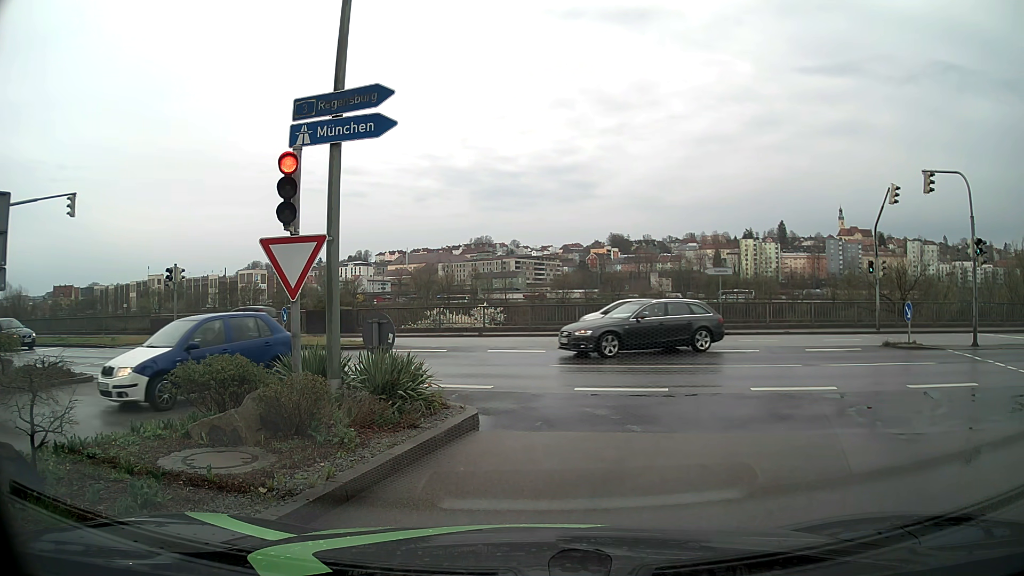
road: tertiary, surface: asphalt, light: Day
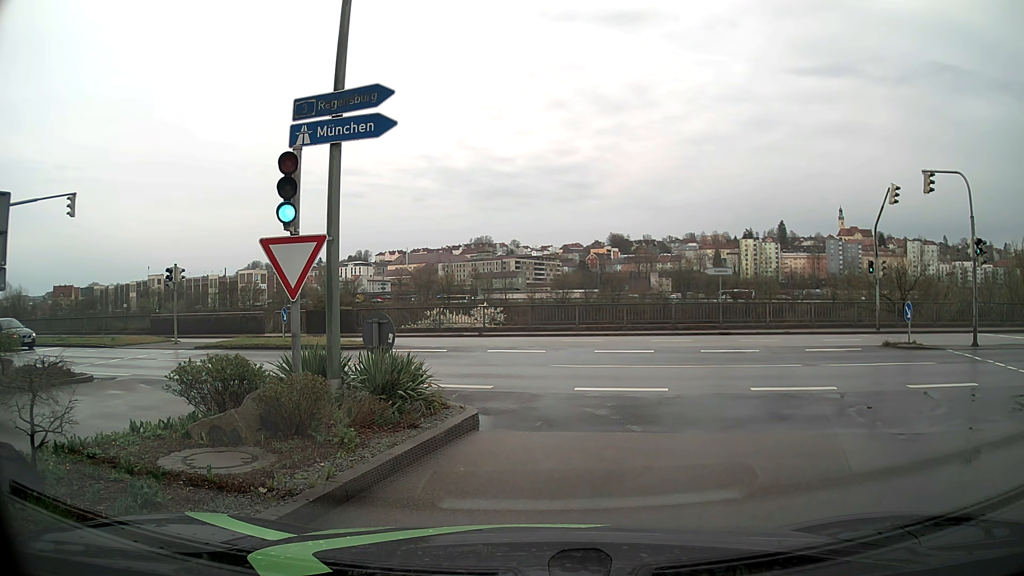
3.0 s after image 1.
(0.0, 0.0) m; 0°
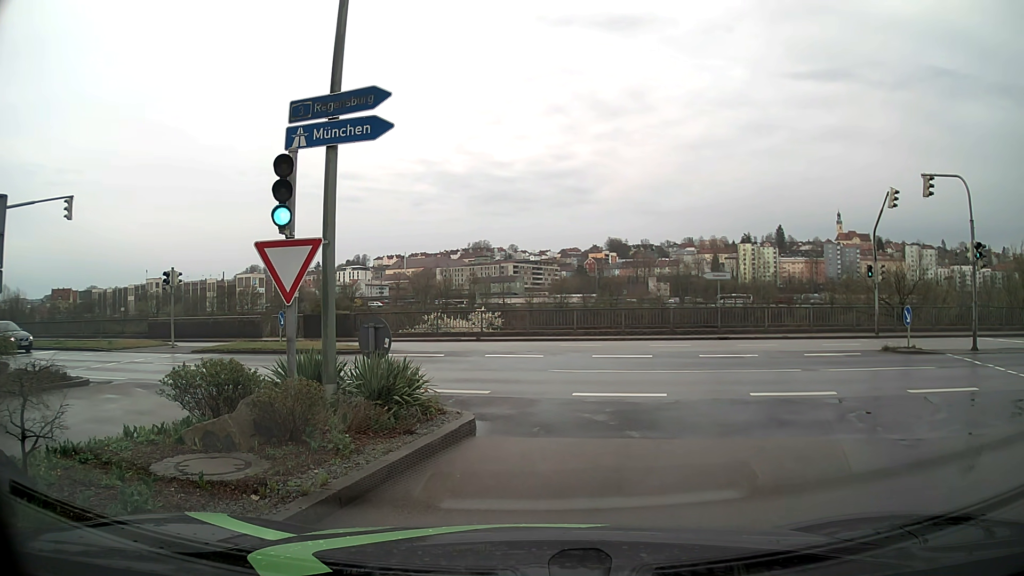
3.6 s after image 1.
(0.0, +0.1) m; 0°
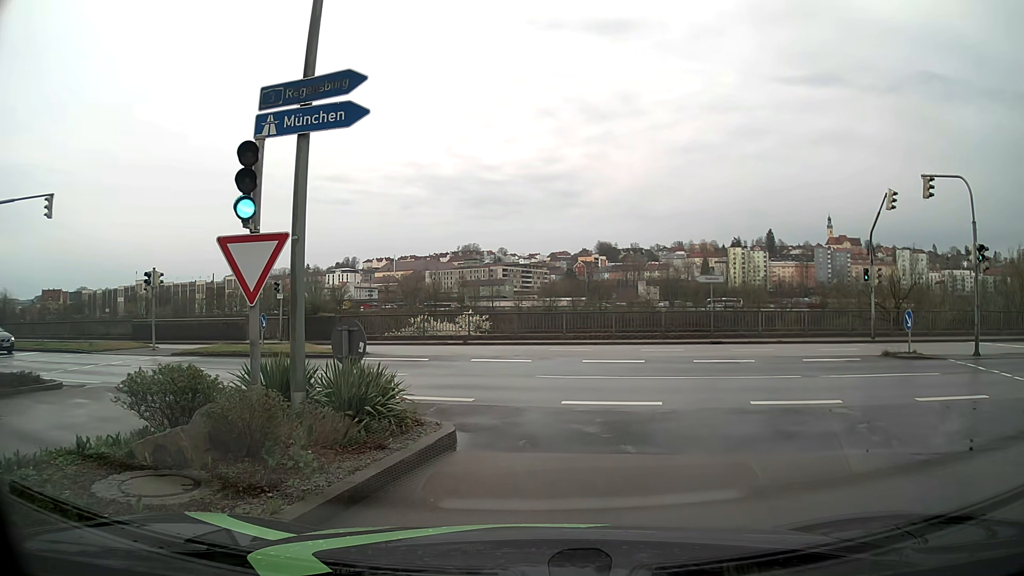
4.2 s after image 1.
(0.0, +0.9) m; +2°
